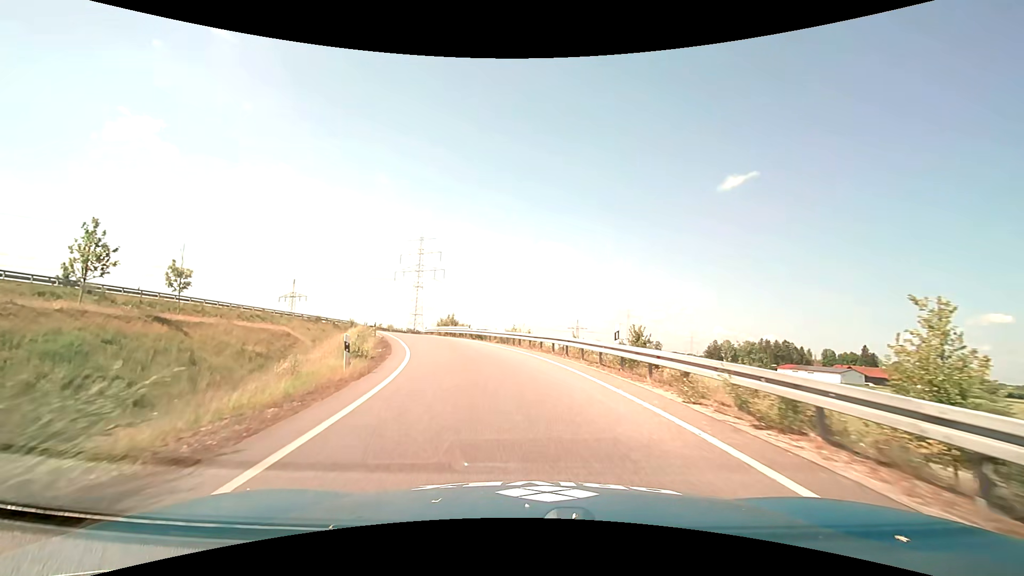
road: trunk_link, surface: asphalt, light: Day
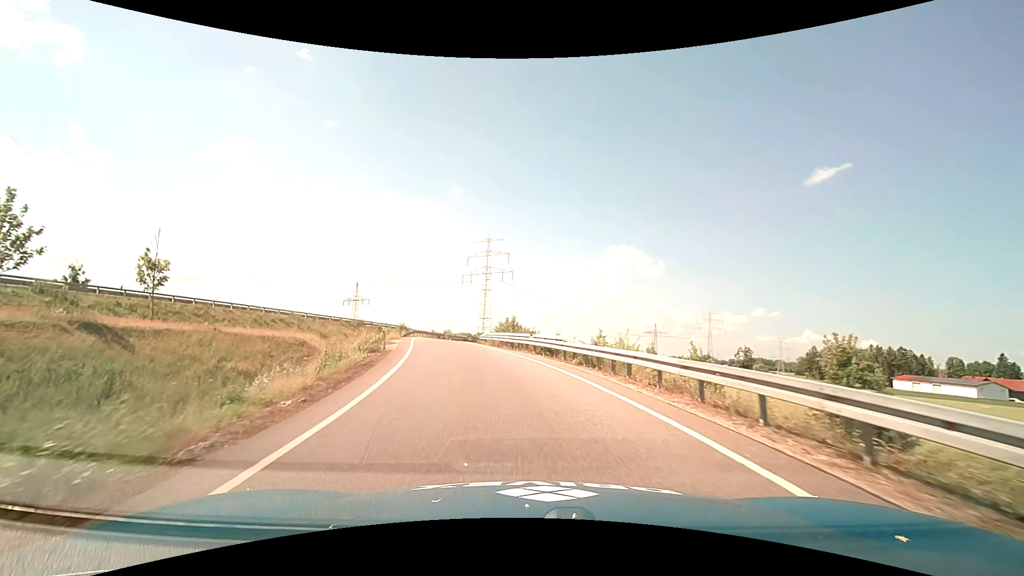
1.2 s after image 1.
(-1.0, +14.4) m; -8°
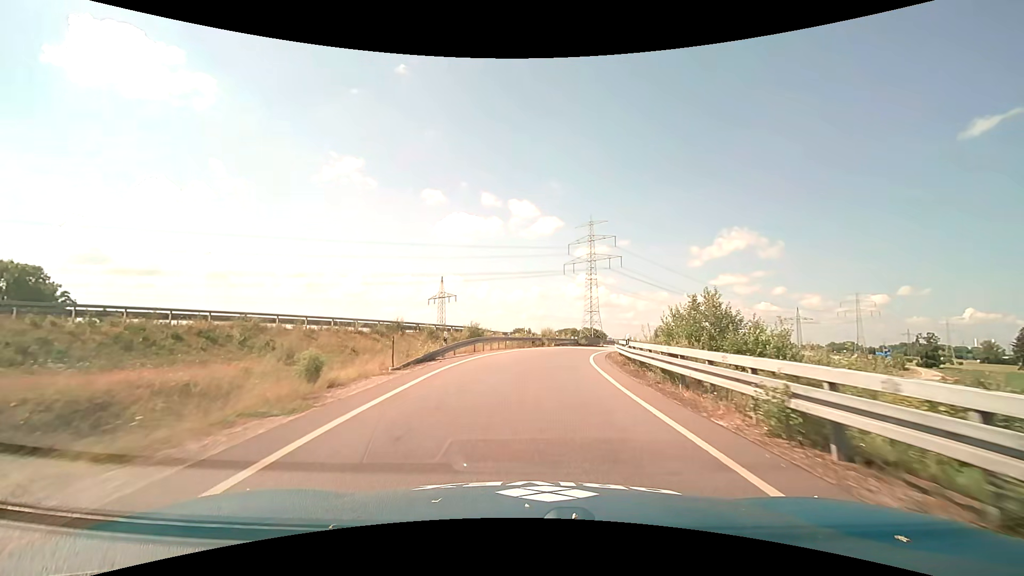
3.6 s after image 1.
(-4.3, +30.7) m; -12°
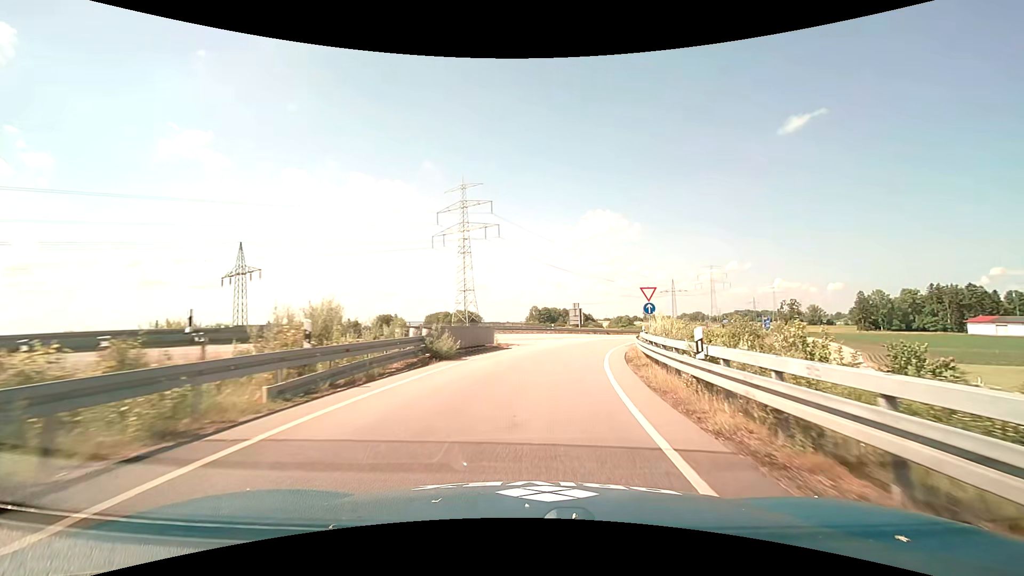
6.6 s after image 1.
(+4.0, +40.4) m; +14°
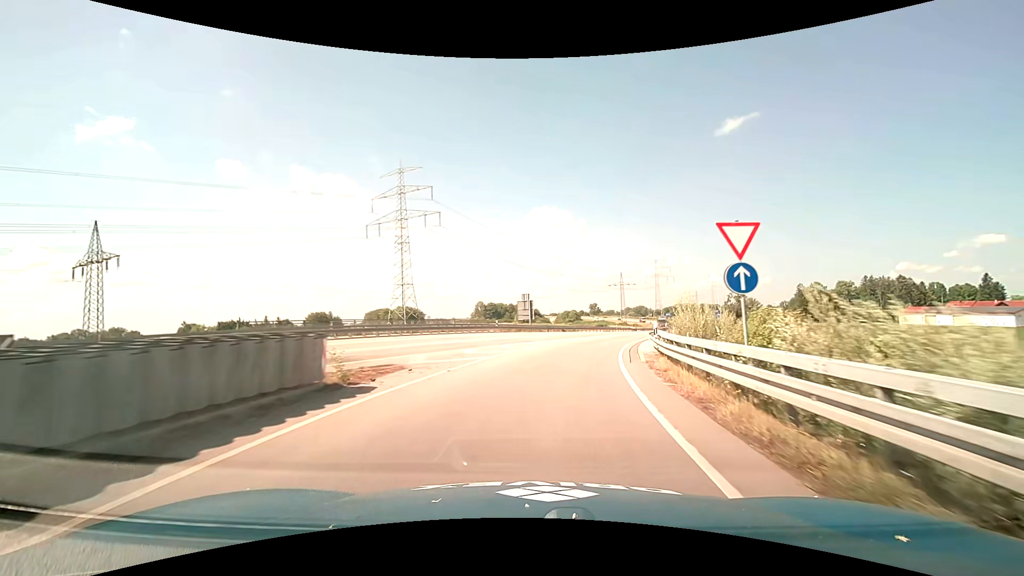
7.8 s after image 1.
(+0.9, +16.0) m; +6°
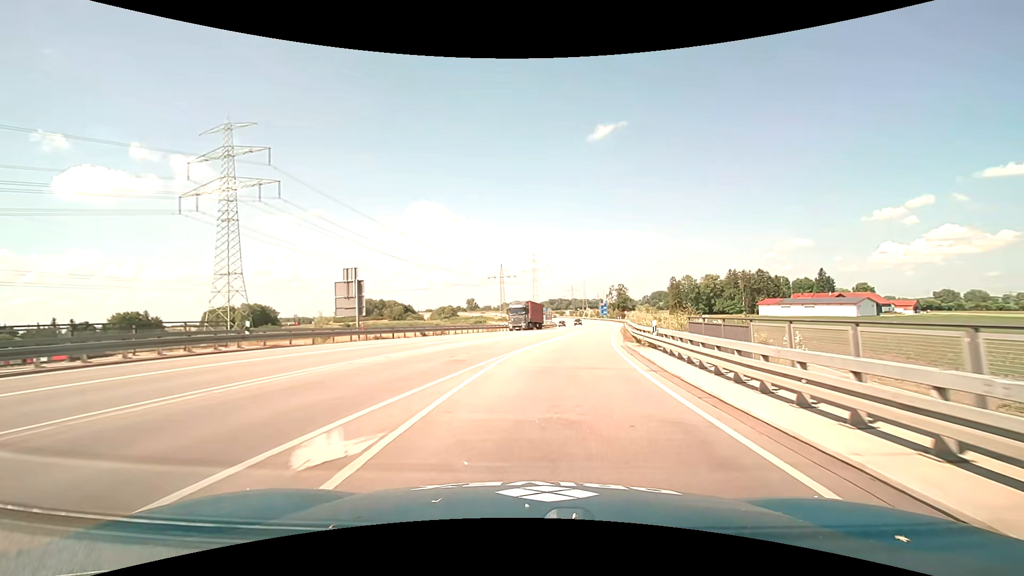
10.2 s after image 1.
(+3.0, +29.8) m; +14°
